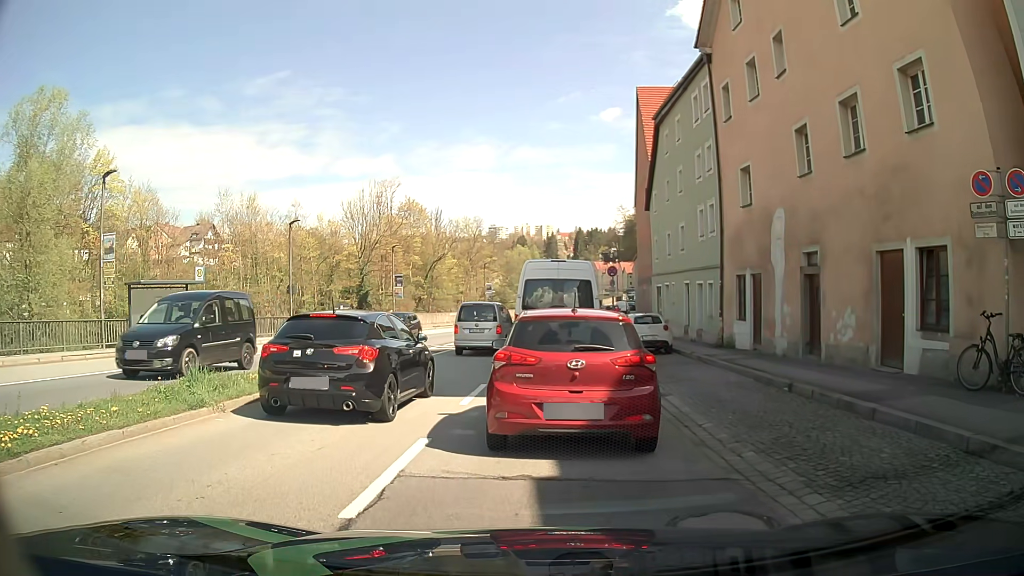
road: primary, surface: asphalt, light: Day
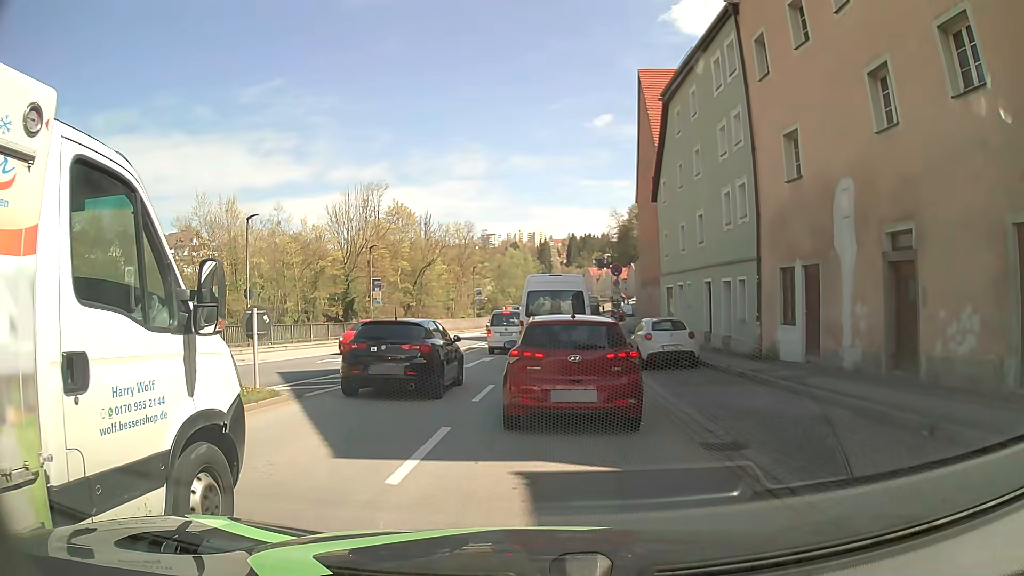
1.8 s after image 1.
(0.0, +5.1) m; +1°
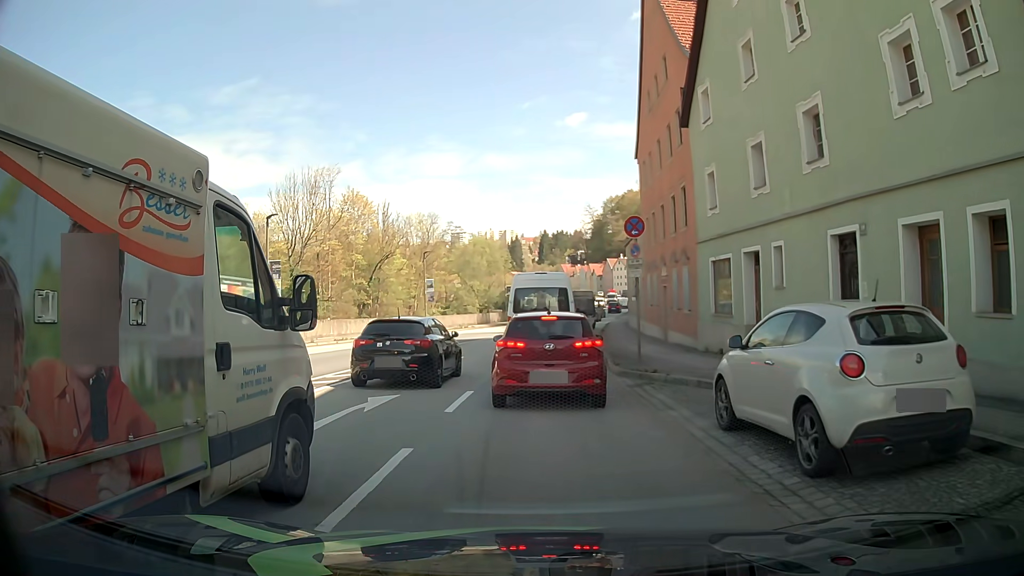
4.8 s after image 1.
(+0.1, +13.7) m; 0°
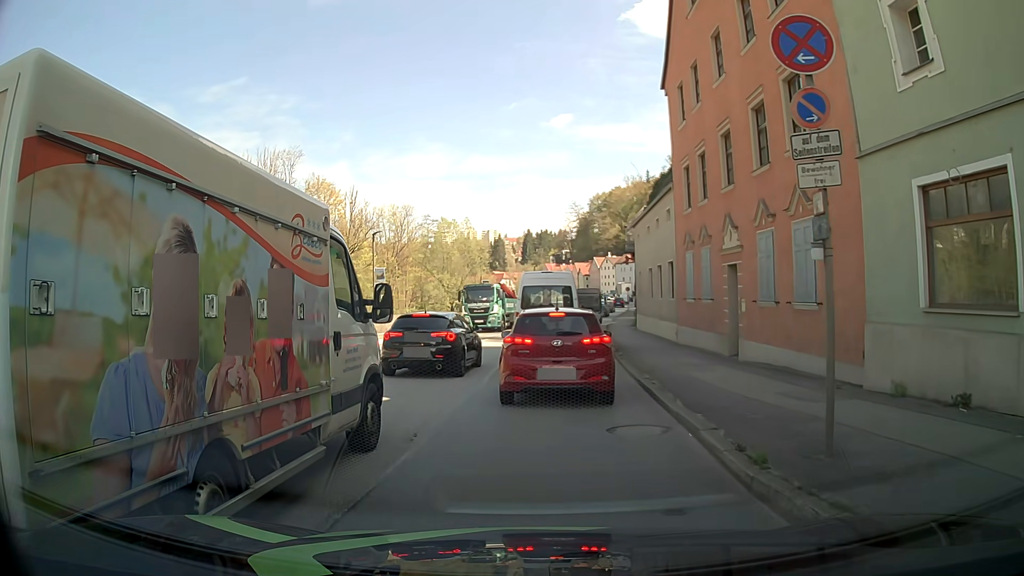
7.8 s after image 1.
(+0.3, +12.1) m; +2°
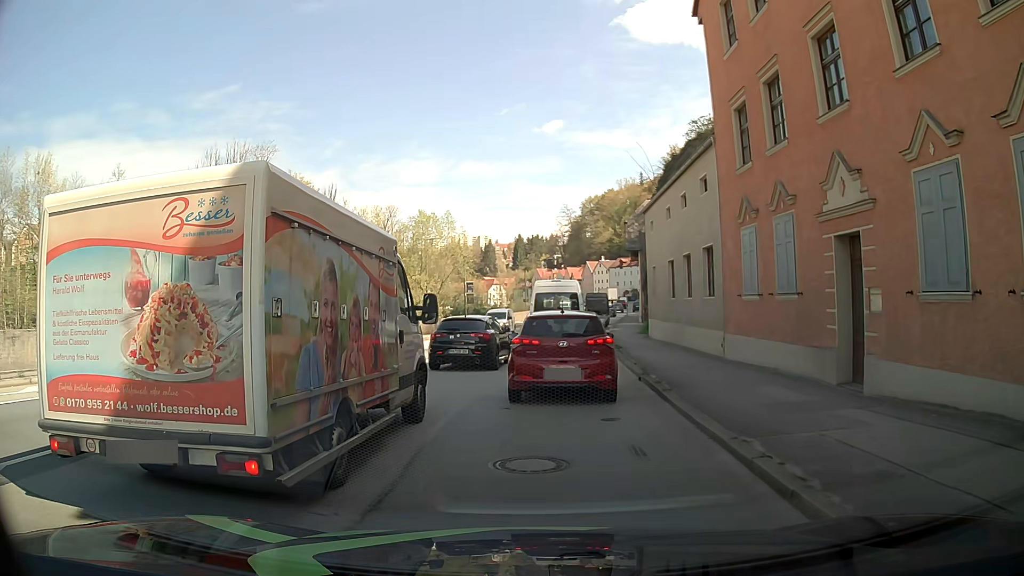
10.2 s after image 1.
(+0.2, +7.1) m; +2°
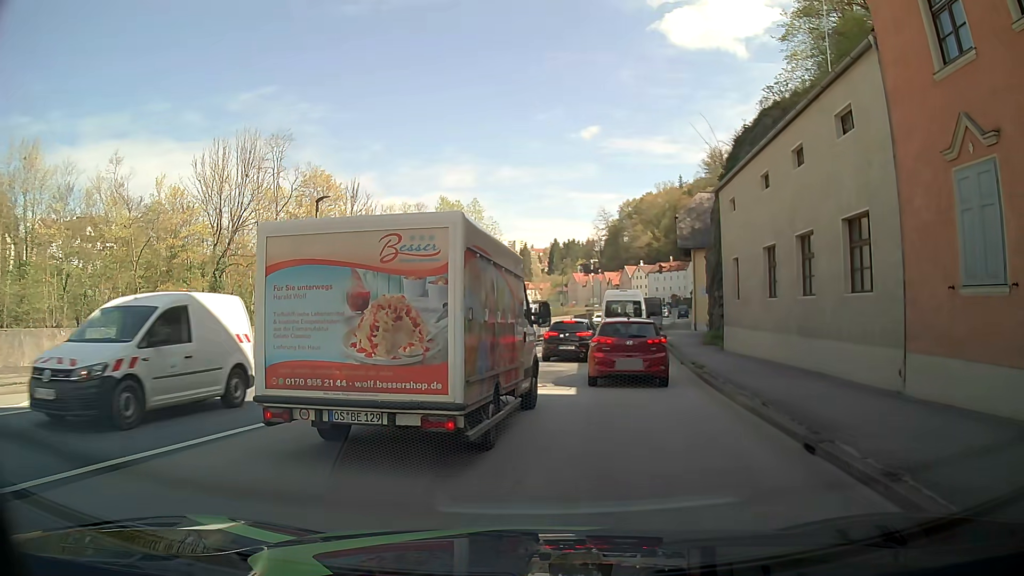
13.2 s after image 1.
(-0.3, +7.7) m; -2°
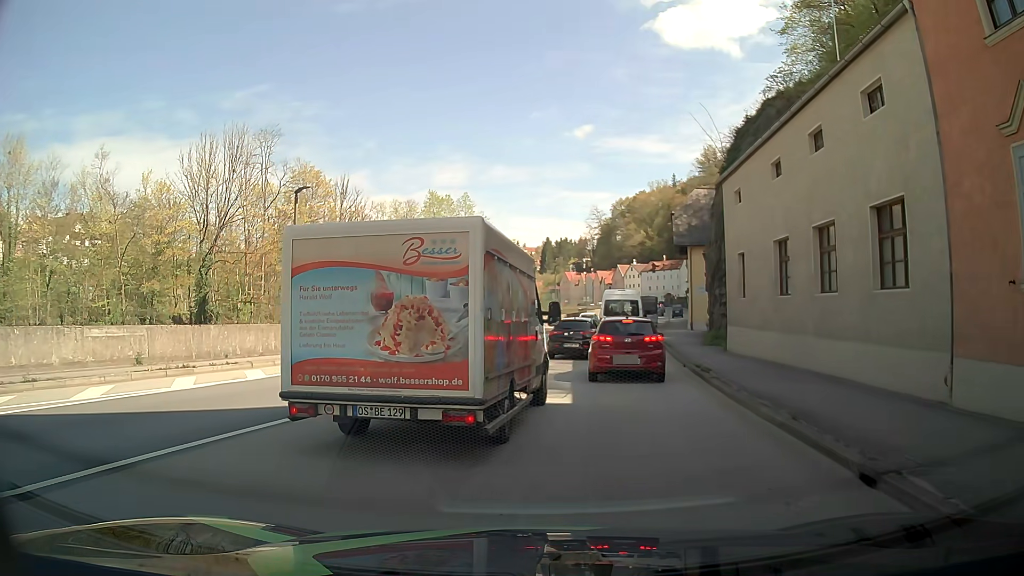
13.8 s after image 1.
(0.0, +1.6) m; +1°
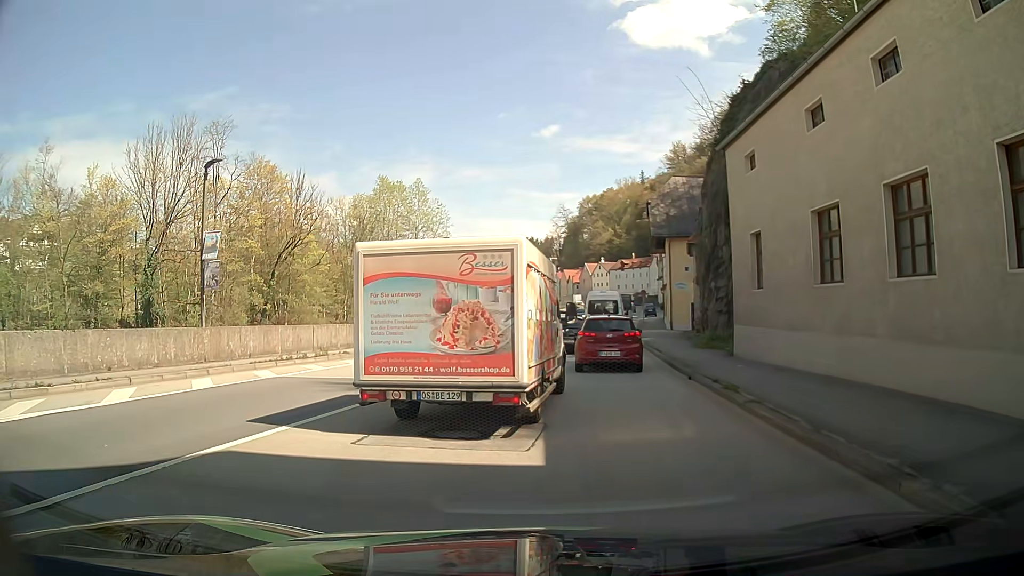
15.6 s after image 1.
(0.0, +5.0) m; +3°
(0, +10) (+1, +20) (+1, +30) (+2, +40) (+4, +50) (+5, +60) (+6, +70) (+8, +80) (+9, +89) (+11, +99) m
